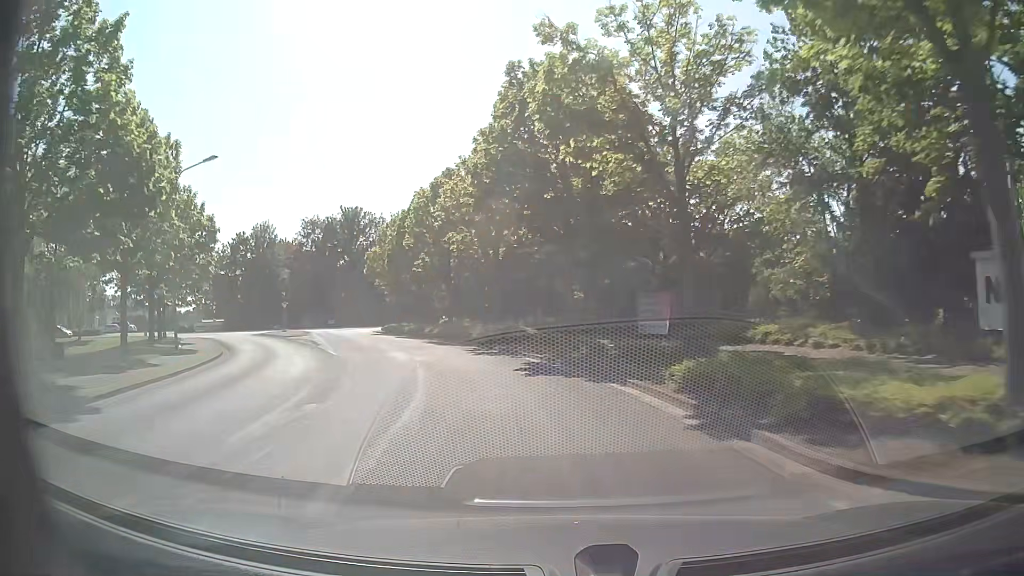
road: tertiary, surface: asphalt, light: Day
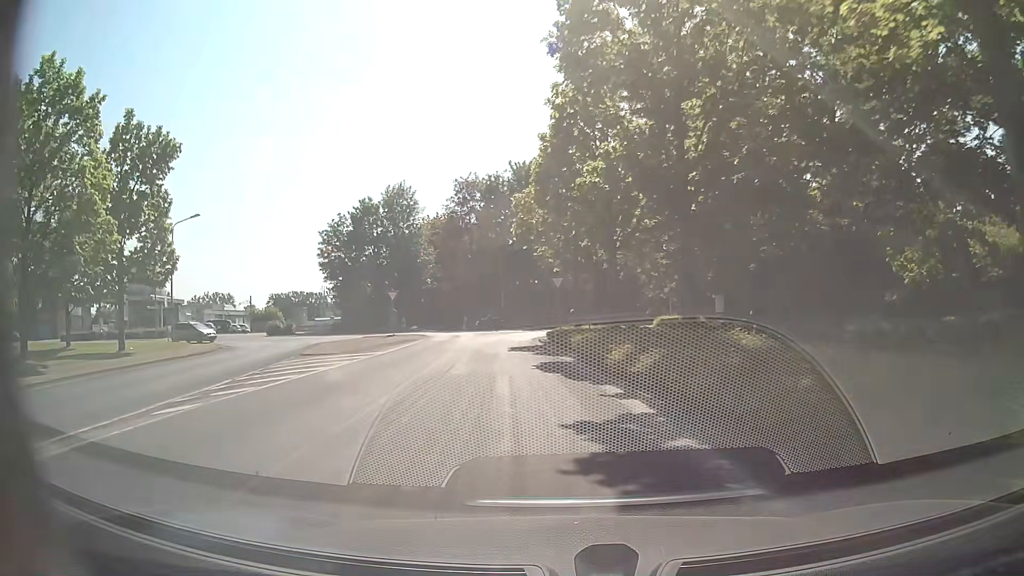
(-4.8, +28.1) m; -19°
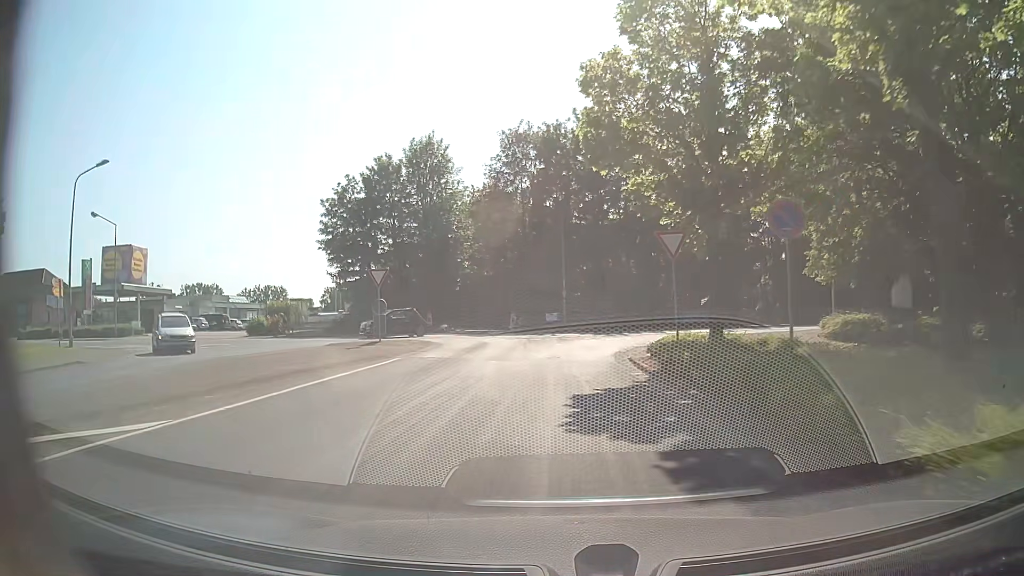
(-0.9, +17.5) m; -6°
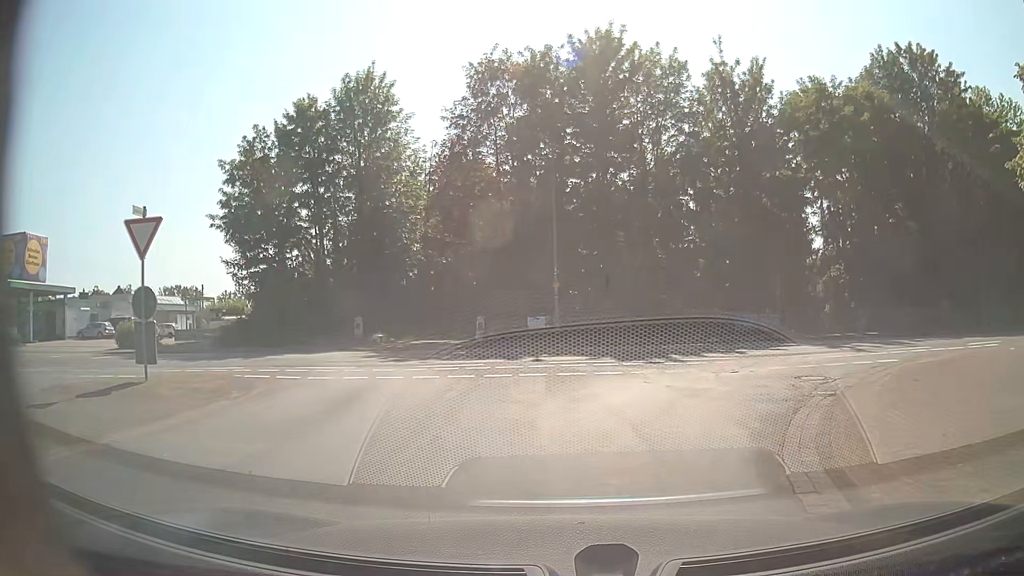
(+0.1, +15.3) m; +1°
(+1, +10) (+7, +18) (+16, +21) (+26, +23) (+36, +24) (+46, +24) (+56, +25) (+66, +26) (+76, +27) (+86, +28) m
